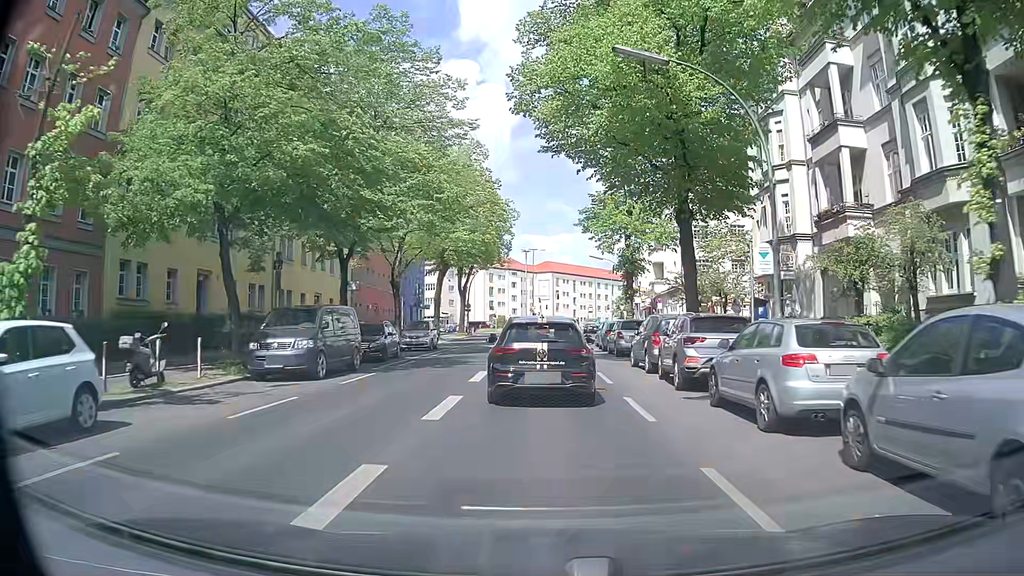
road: secondary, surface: asphalt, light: Day
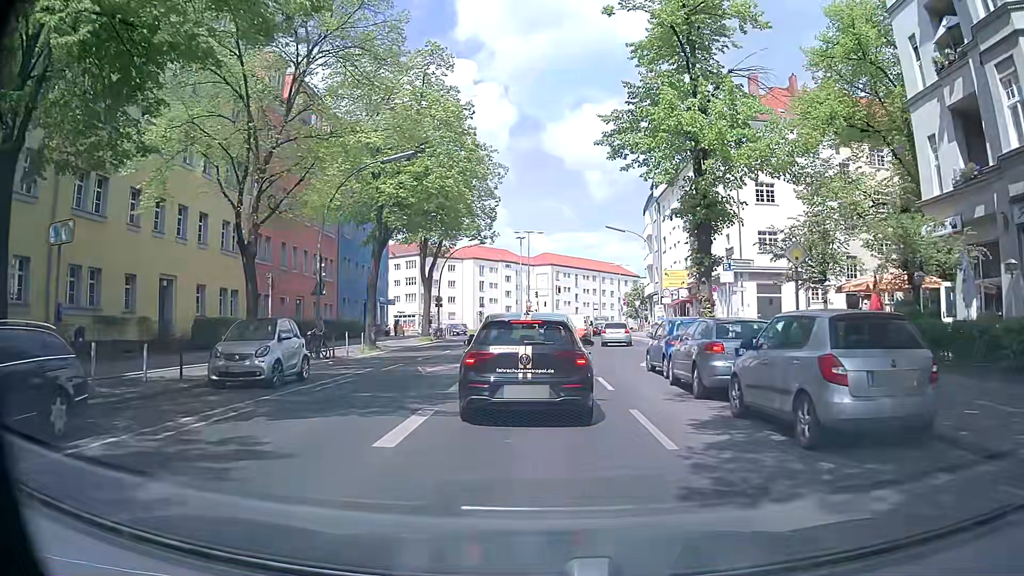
(-0.1, +19.8) m; +1°
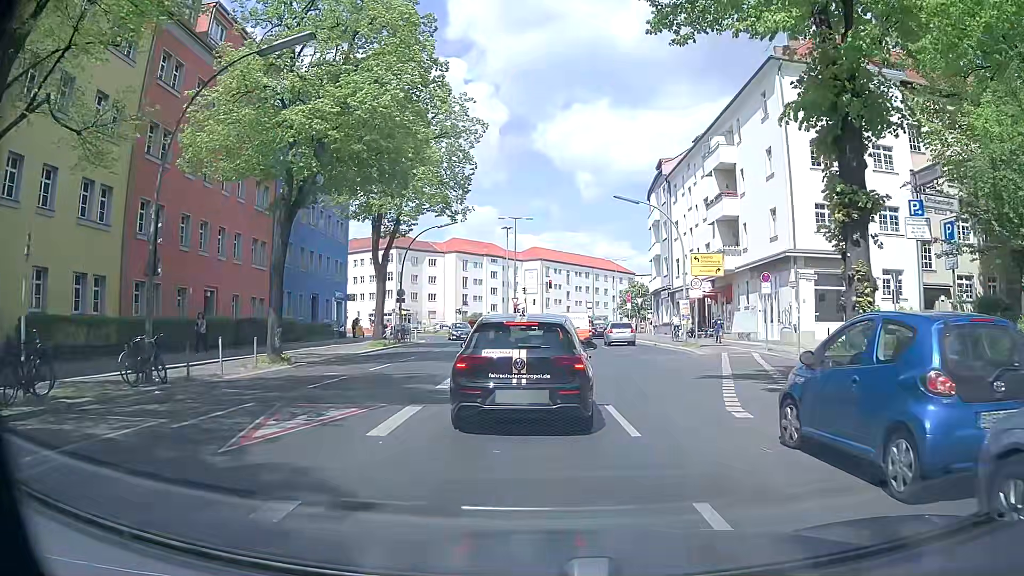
(-0.2, +11.1) m; -1°
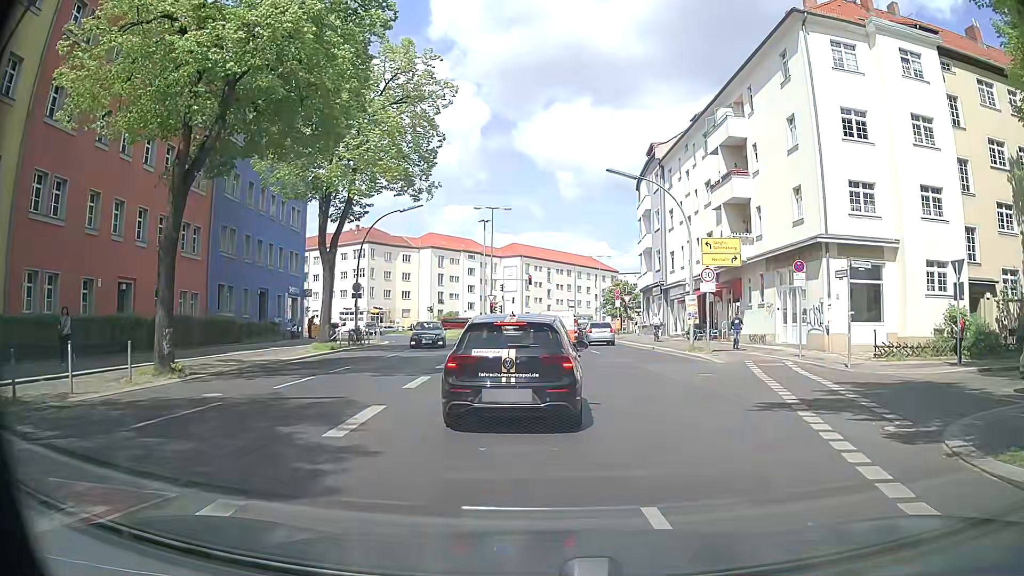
(+0.1, +6.1) m; +1°
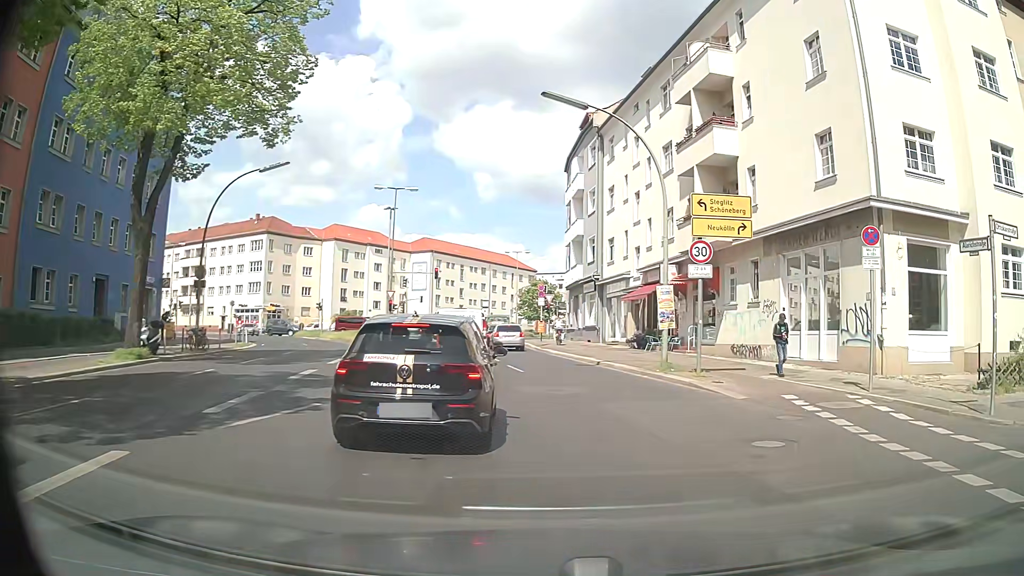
(+0.4, +10.3) m; +8°
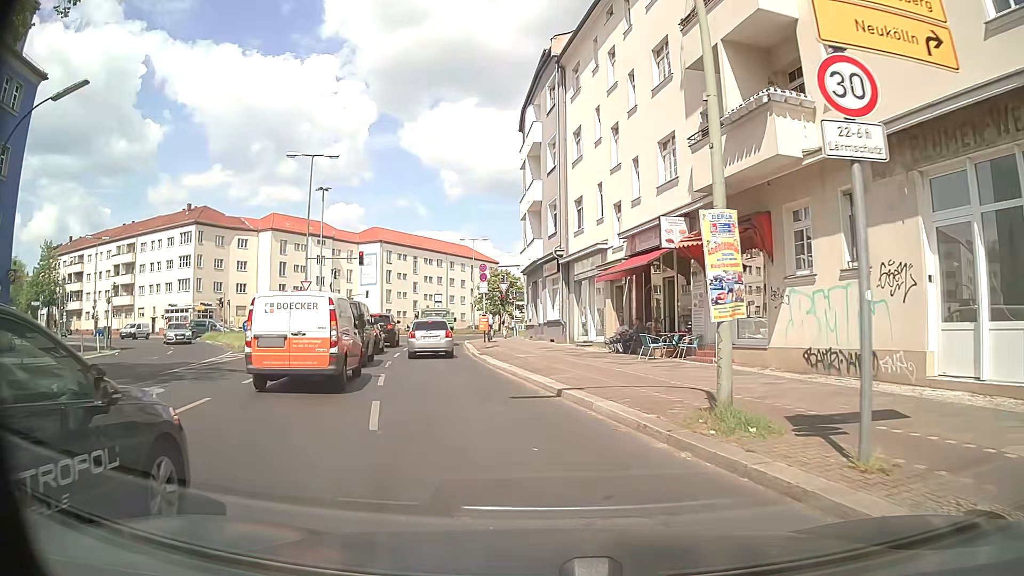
(+1.2, +11.9) m; +3°
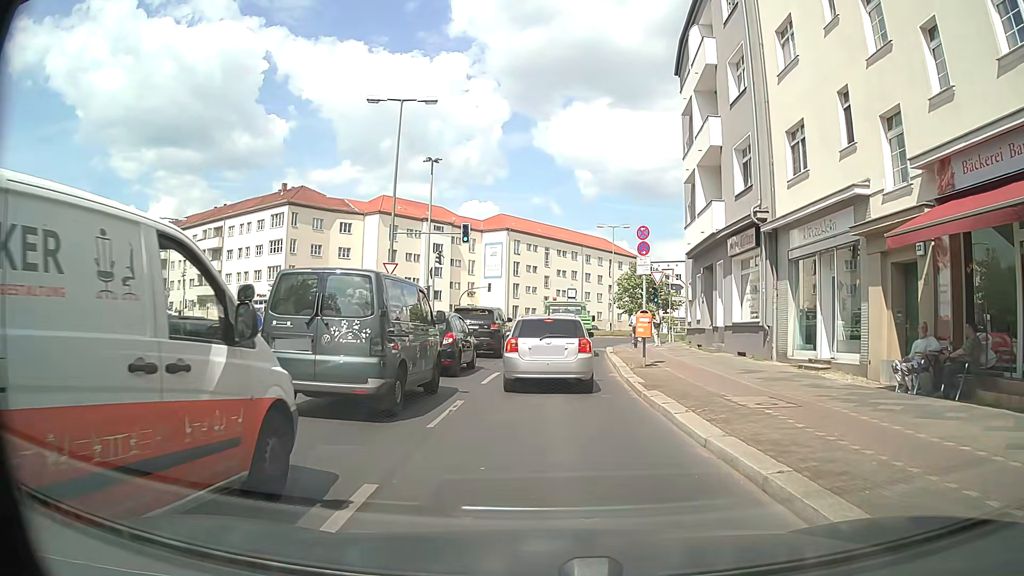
(-1.4, +11.9) m; -13°
